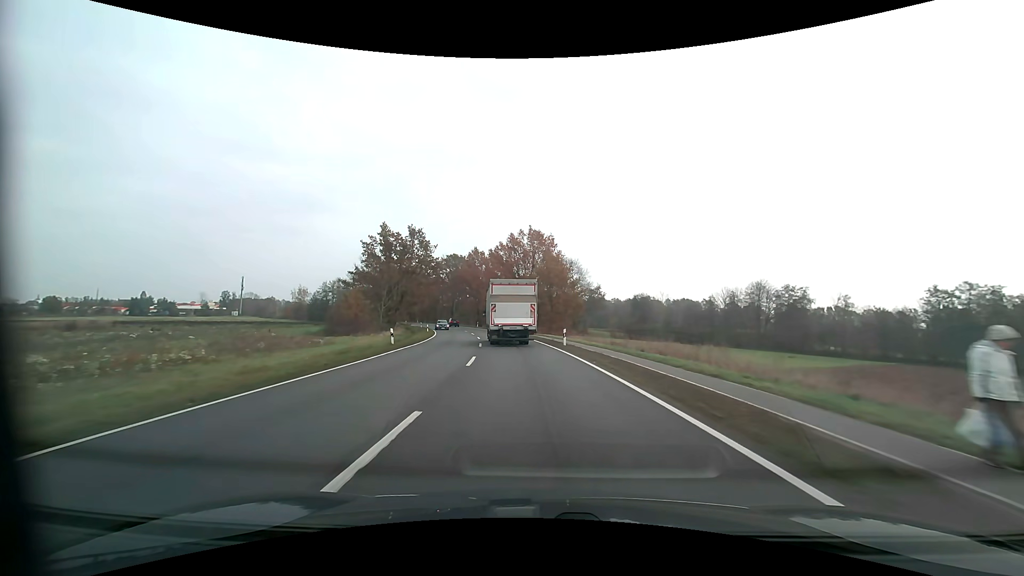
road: primary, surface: asphalt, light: Day
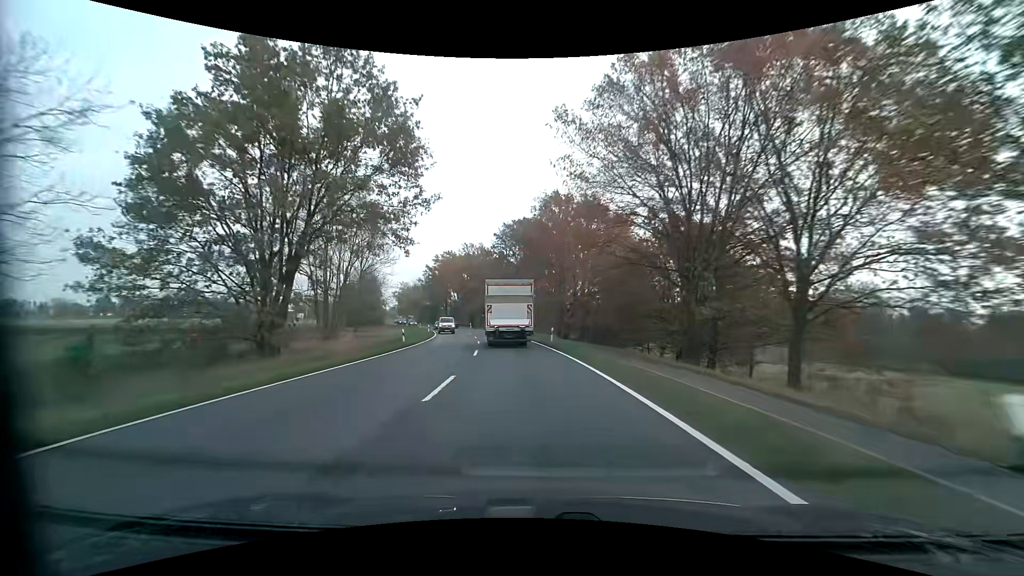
(-5.0, +54.9) m; -11°
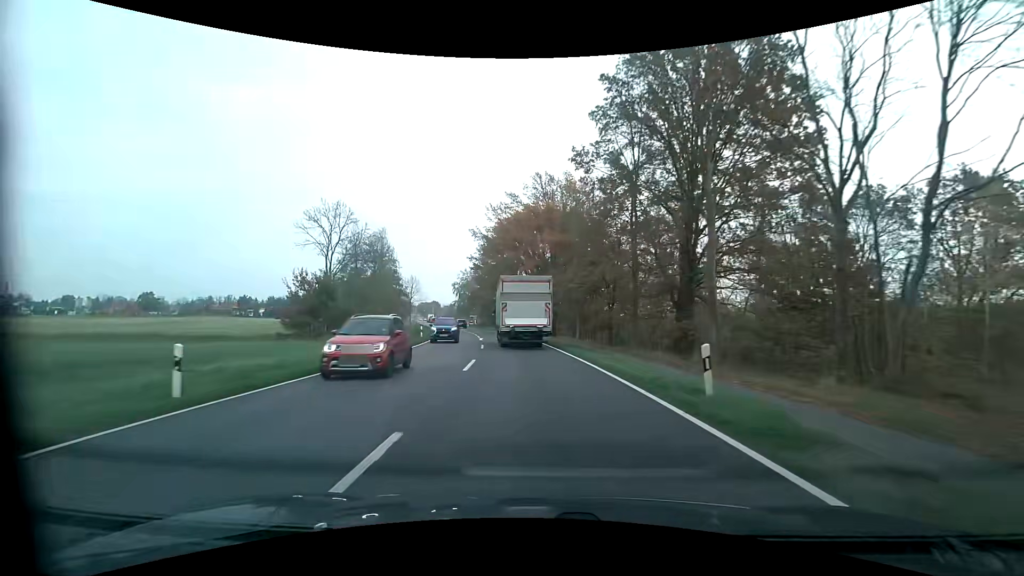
(-5.3, +54.8) m; -11°
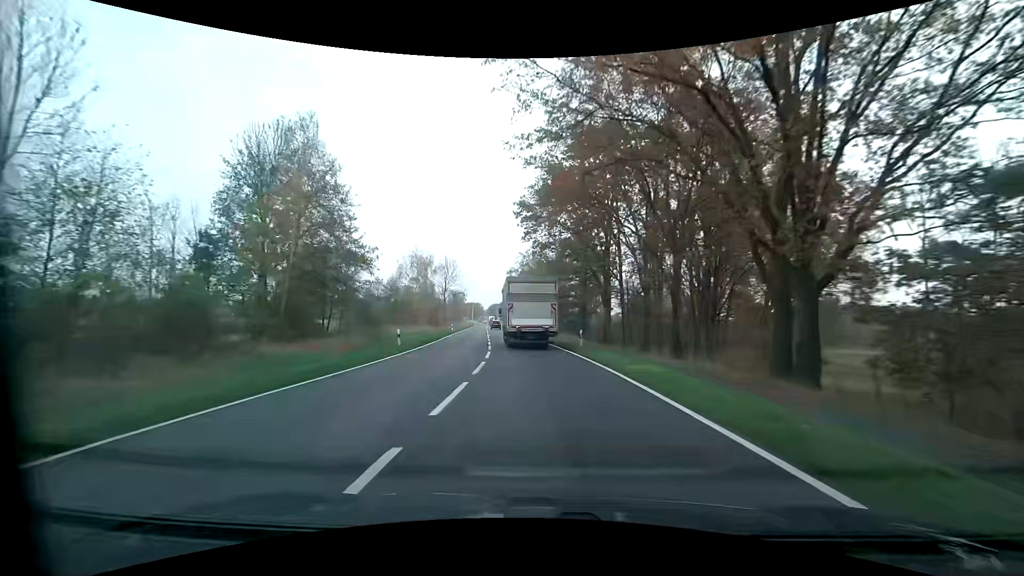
(-3.2, +42.9) m; -9°
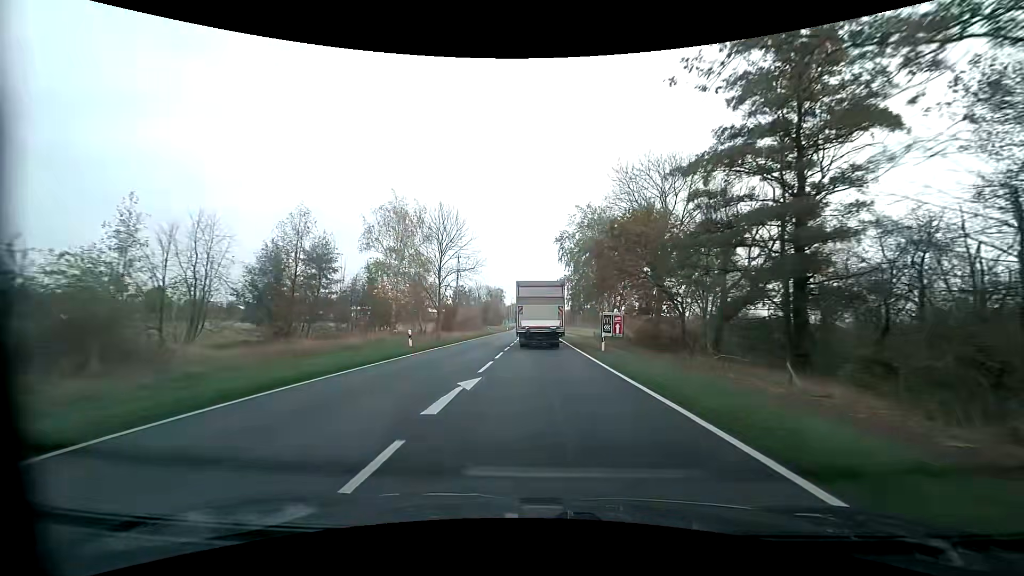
(-2.3, +41.7) m; -6°
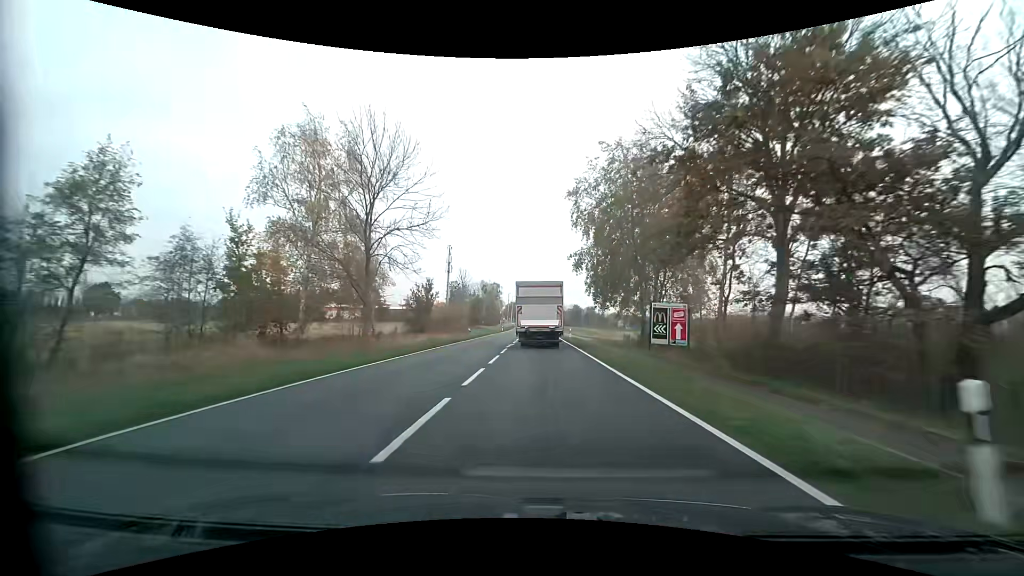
(-0.1, +20.9) m; 0°
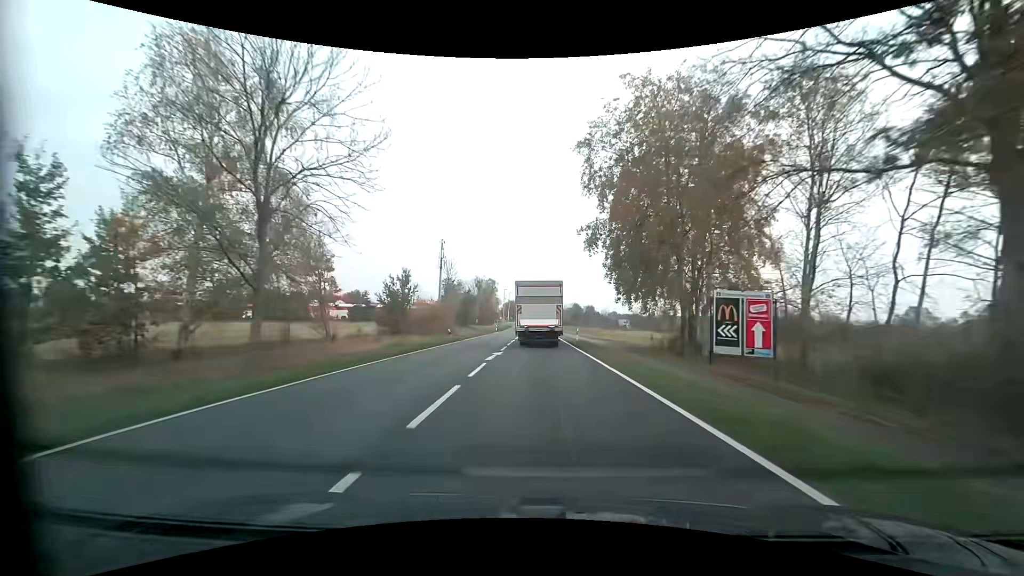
(0.0, +10.5) m; 0°
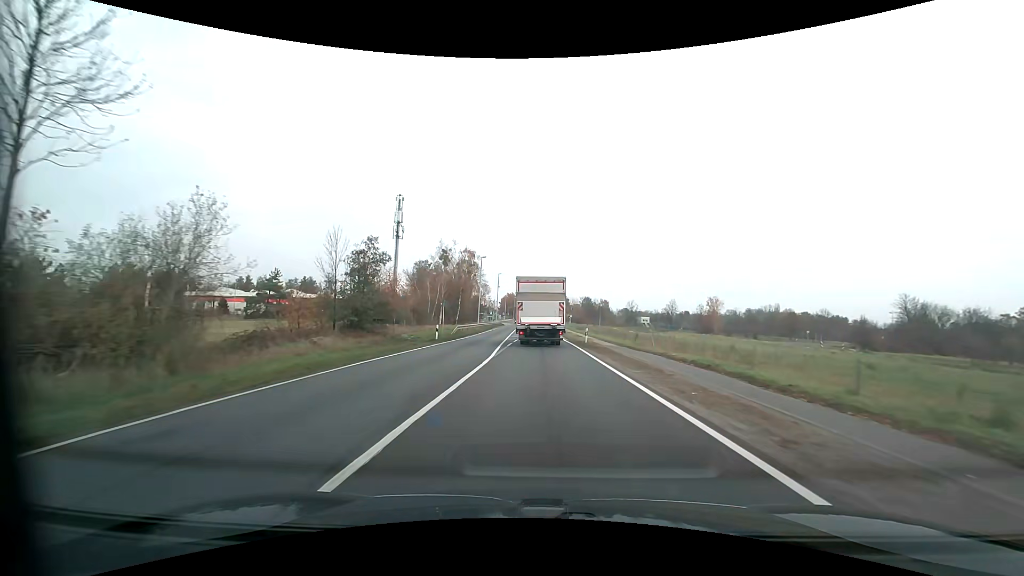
(0.0, +51.4) m; 0°
(0, +10) (0, +20) (0, +30) (0, +40) (0, +50) (0, +60) (0, +70) (0, +80) (0, +90) (+1, +100) m
